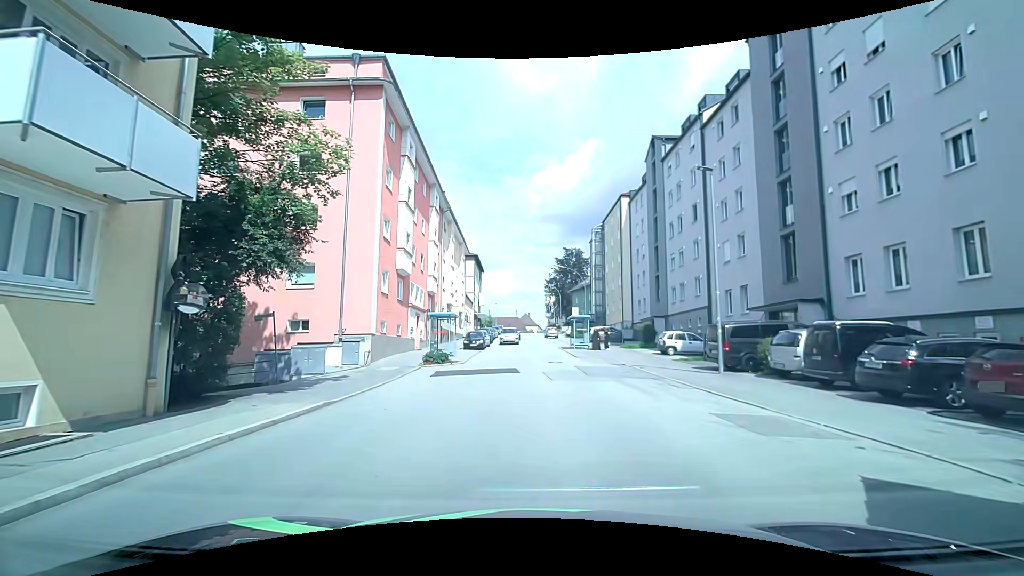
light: Day
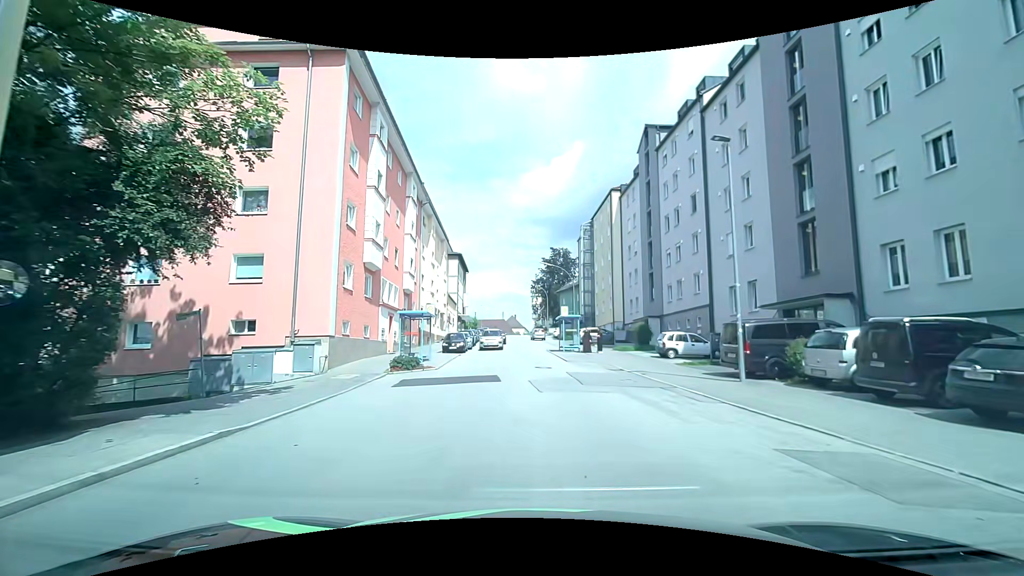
(+0.1, +3.3) m; +3°
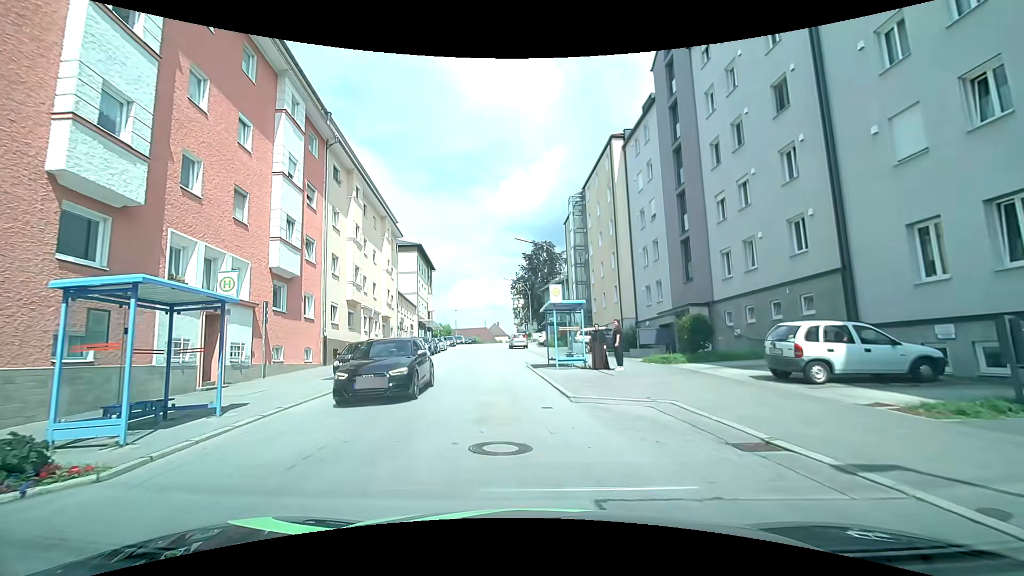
(+0.6, +15.8) m; 0°
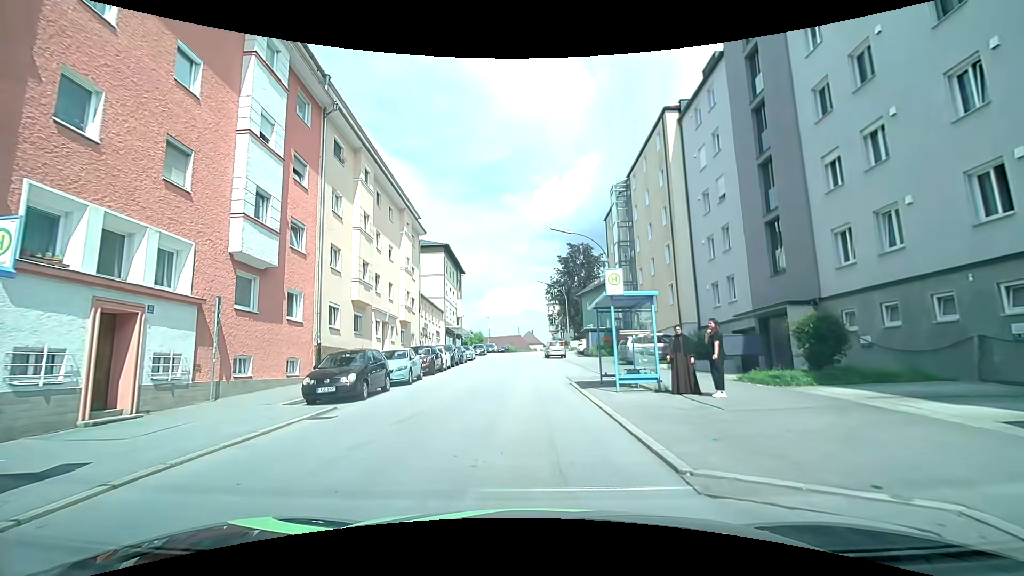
(-0.3, +5.6) m; -4°
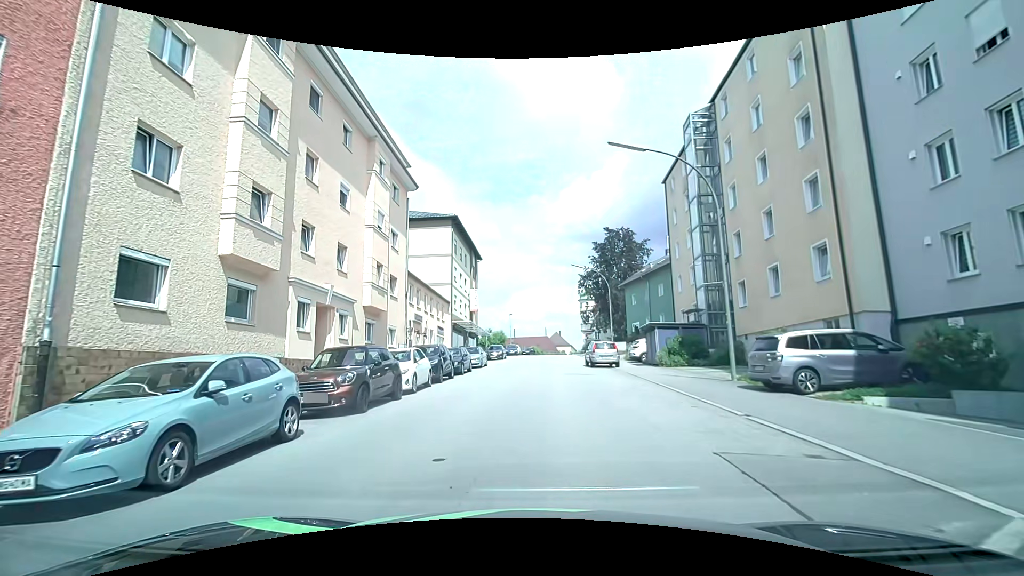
(-0.1, +14.1) m; -1°
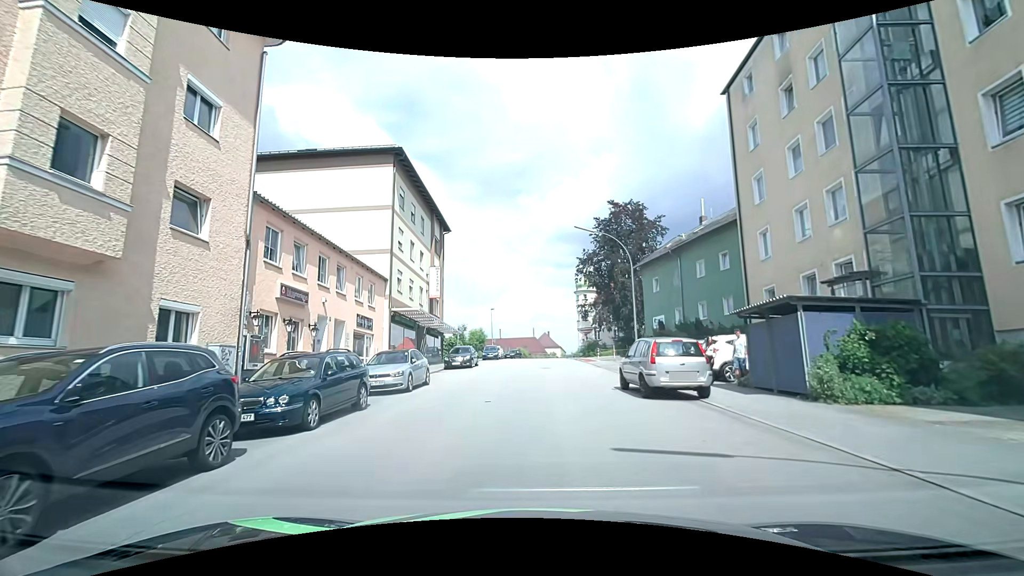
(0.0, +16.6) m; 0°
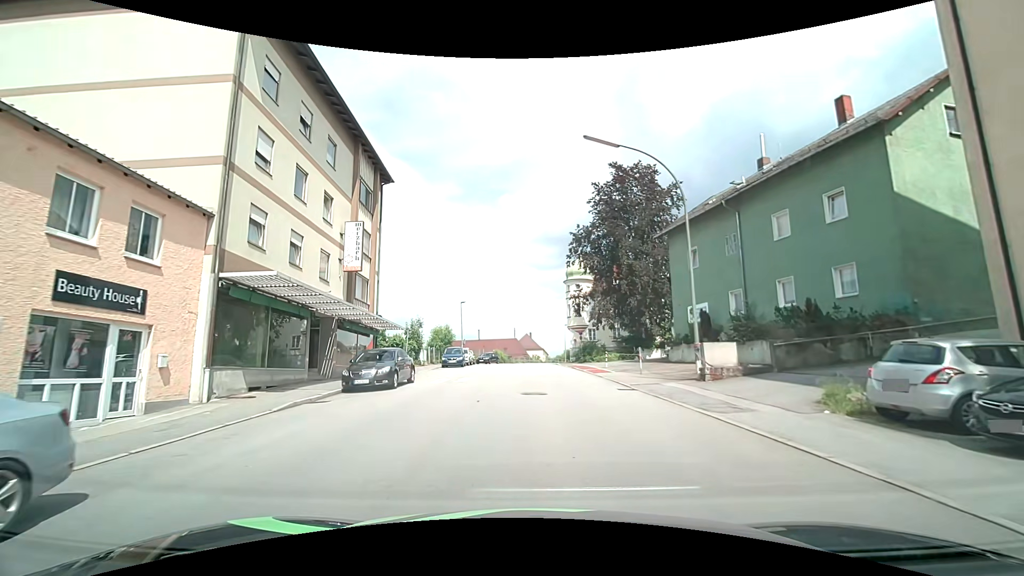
(+0.3, +15.0) m; +3°
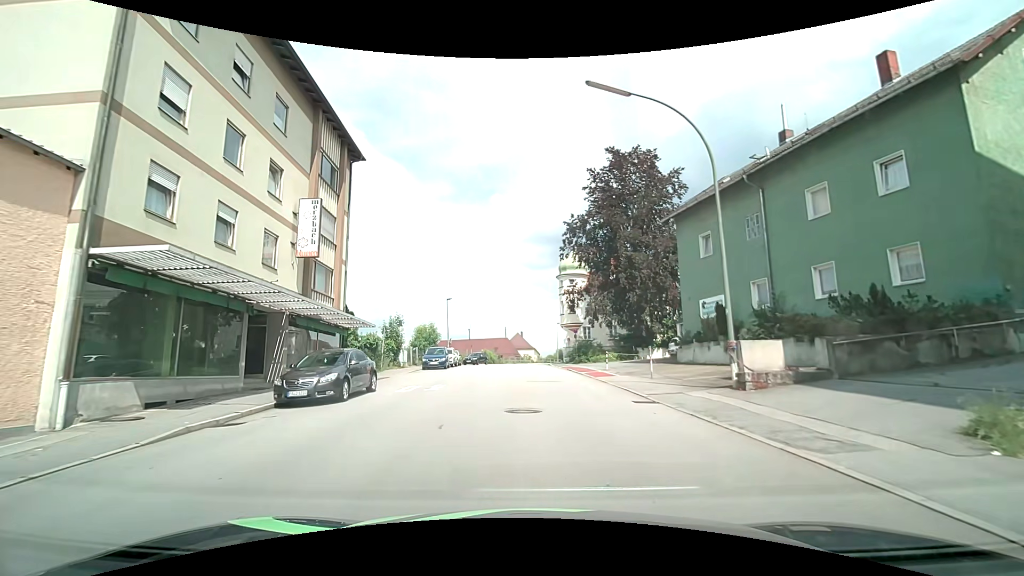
(0.0, +3.9) m; +1°
(0, +10) (0, +20) (0, +30) (-1, +40) (0, +50) (+1, +60) (+4, +69) (+7, +79) (+10, +89) (+13, +98) m
